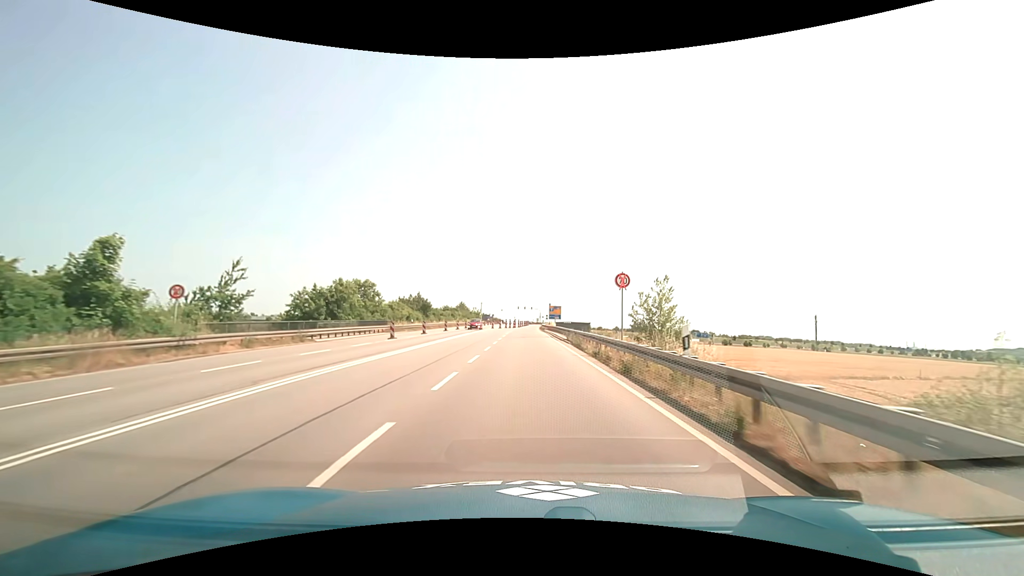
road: primary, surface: asphalt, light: Day
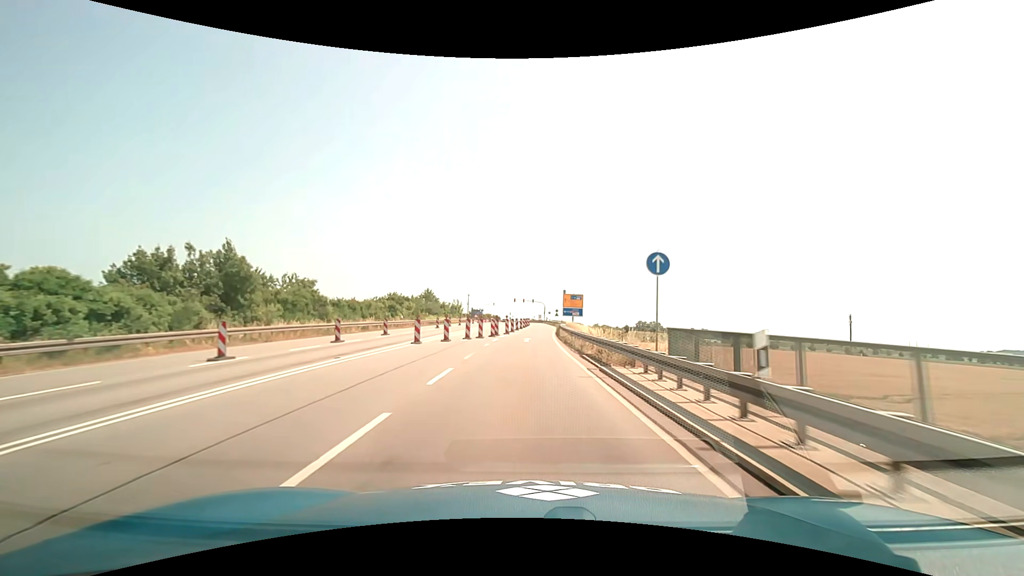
(-0.1, +53.6) m; 0°
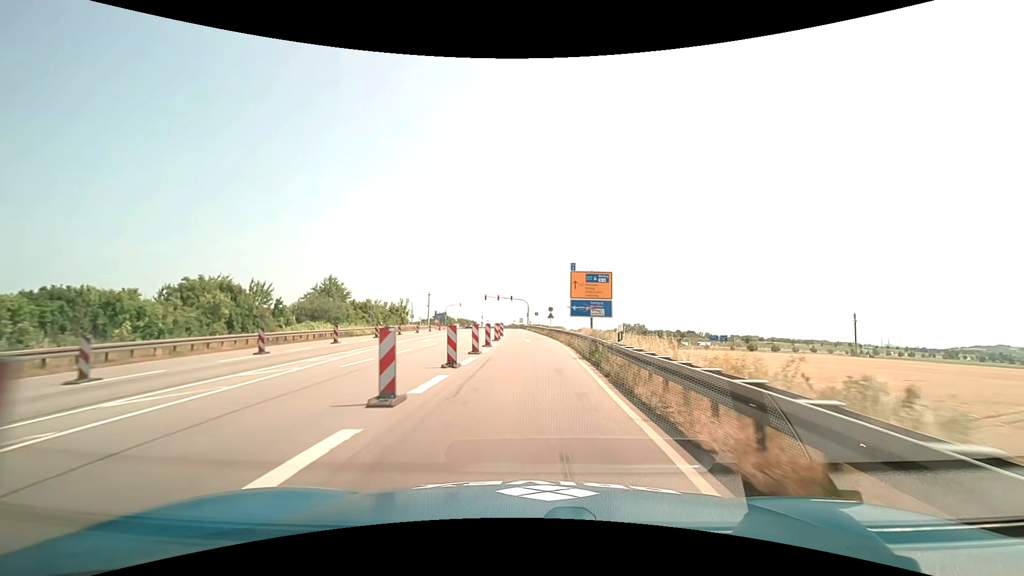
(+0.7, +42.9) m; +2°
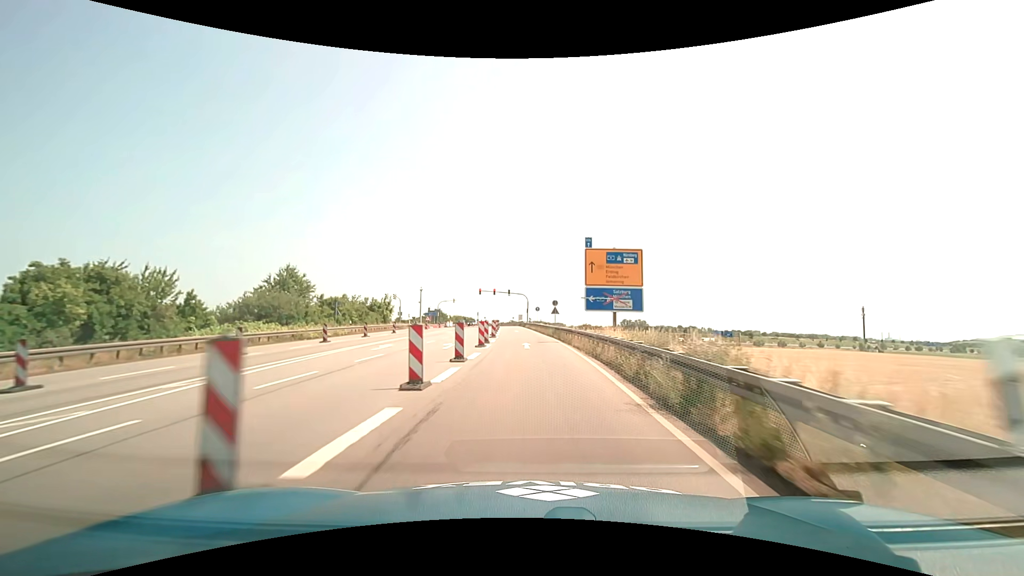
(0.0, +10.7) m; 0°
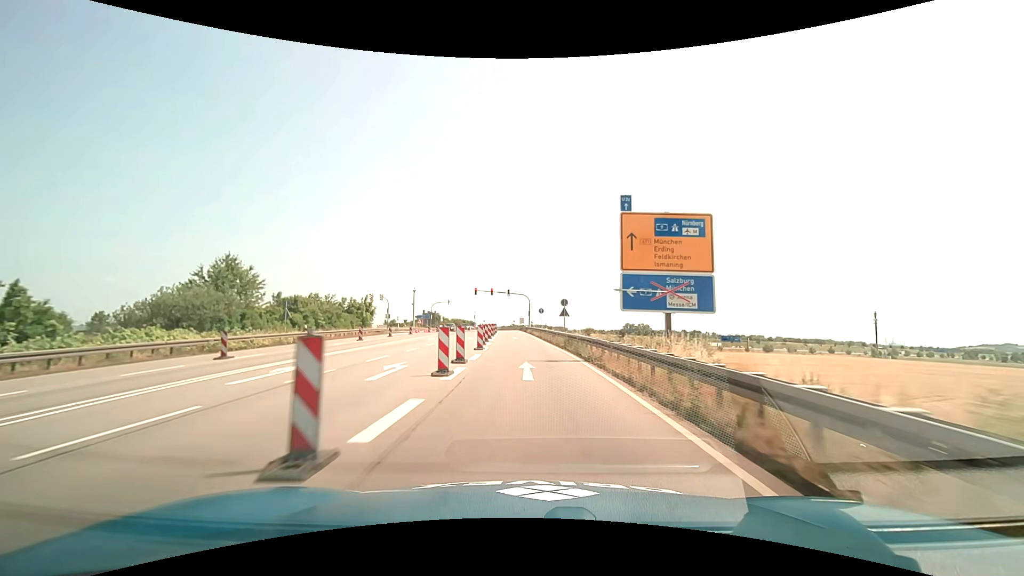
(0.0, +10.7) m; 0°
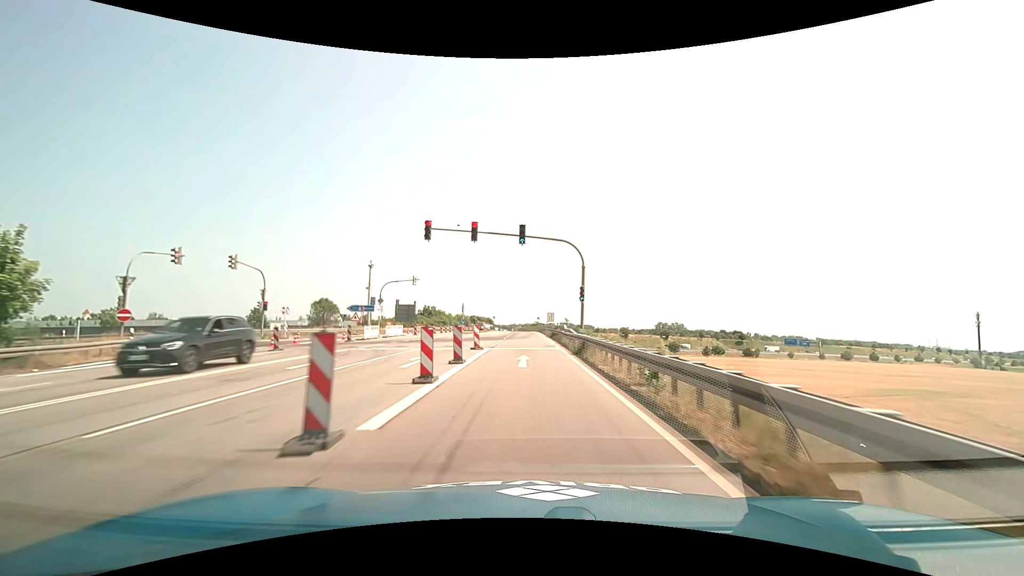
(-1.5, +53.7) m; -3°
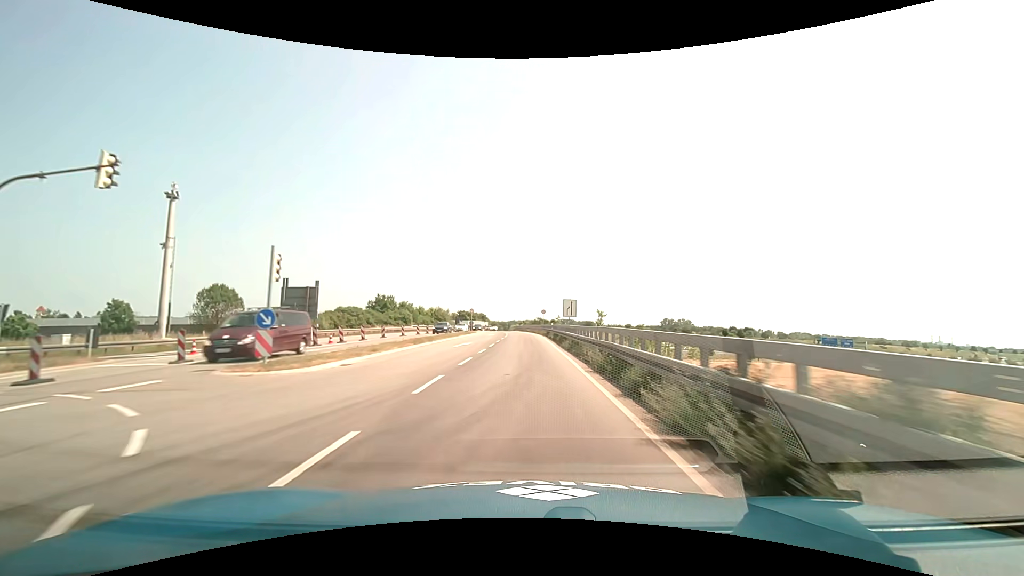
(+0.2, +43.1) m; 0°
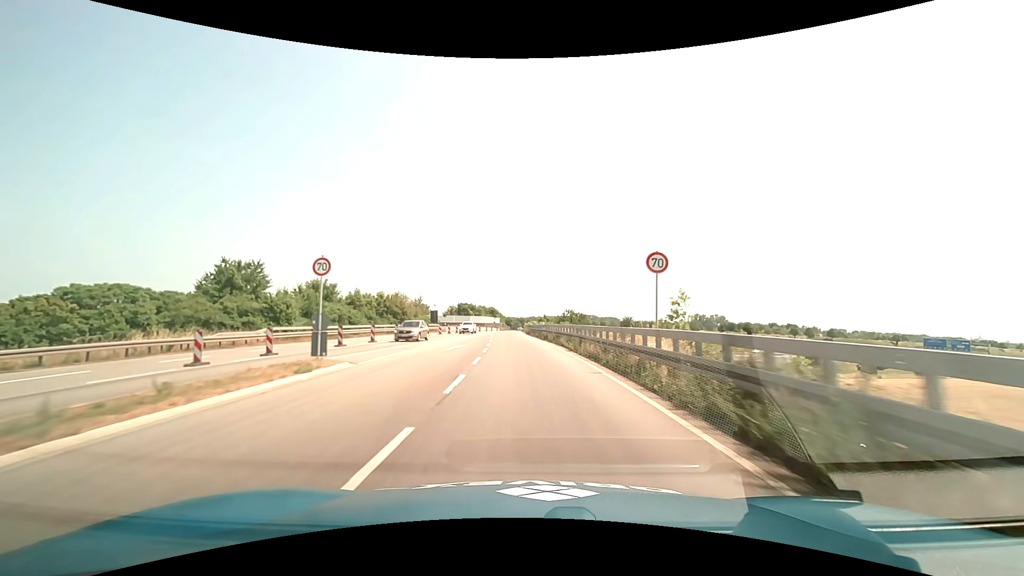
(-0.8, +54.2) m; -2°
(0, +10) (0, +20) (-1, +30) (-2, +40) (-2, +50) (-3, +60) (-3, +70) (-3, +80) (-3, +90) (-3, +100) m
